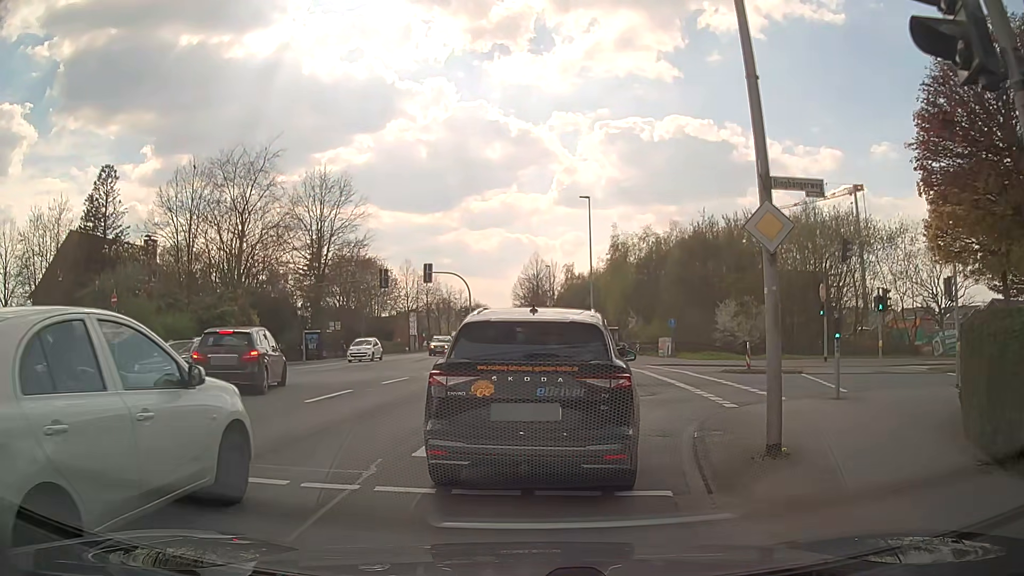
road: secondary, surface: asphalt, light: Day
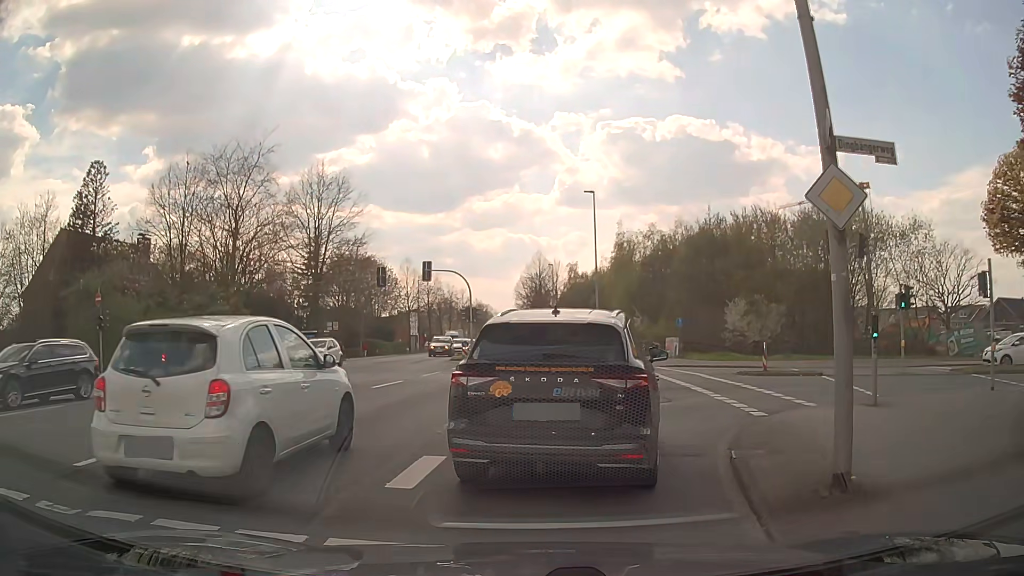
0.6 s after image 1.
(0.0, +1.6) m; 0°
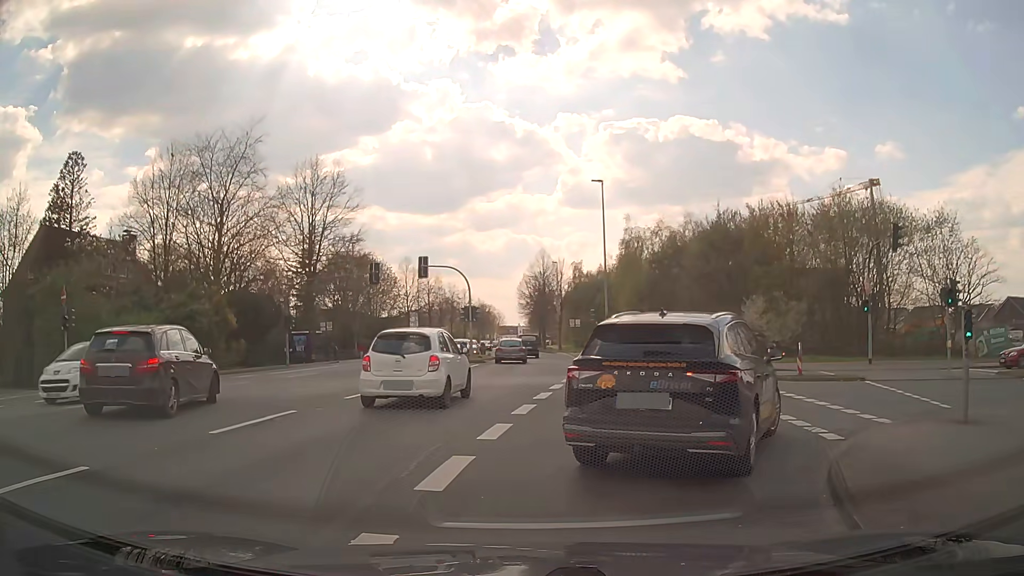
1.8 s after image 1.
(0.0, +3.1) m; 0°
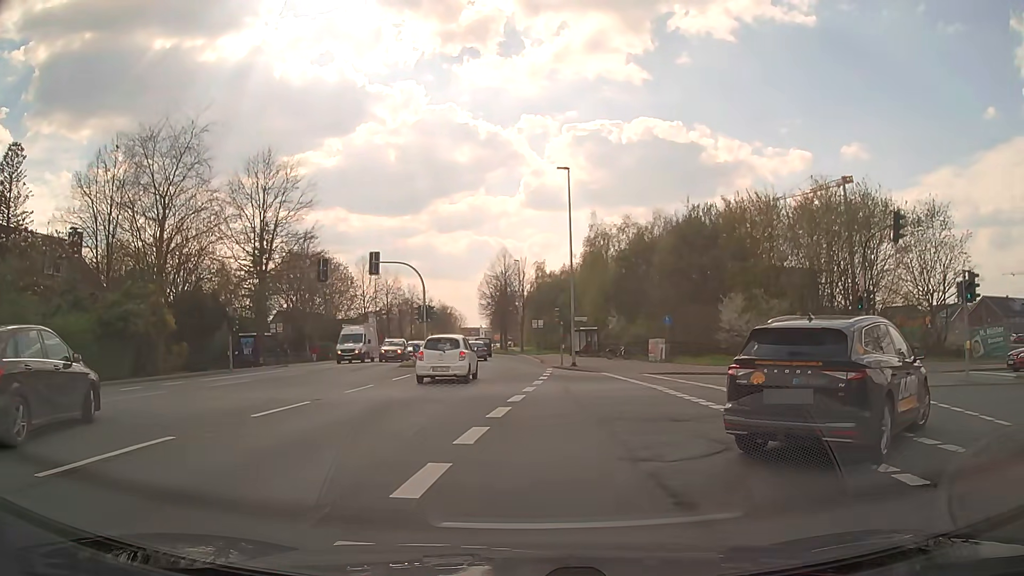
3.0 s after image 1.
(+0.1, +3.3) m; +4°
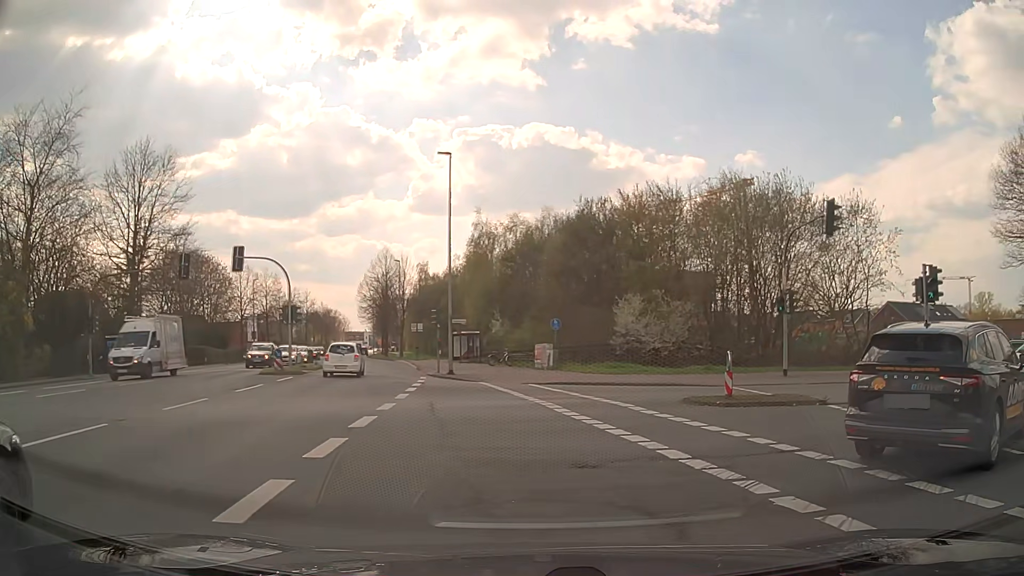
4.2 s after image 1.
(+0.2, +3.8) m; +9°
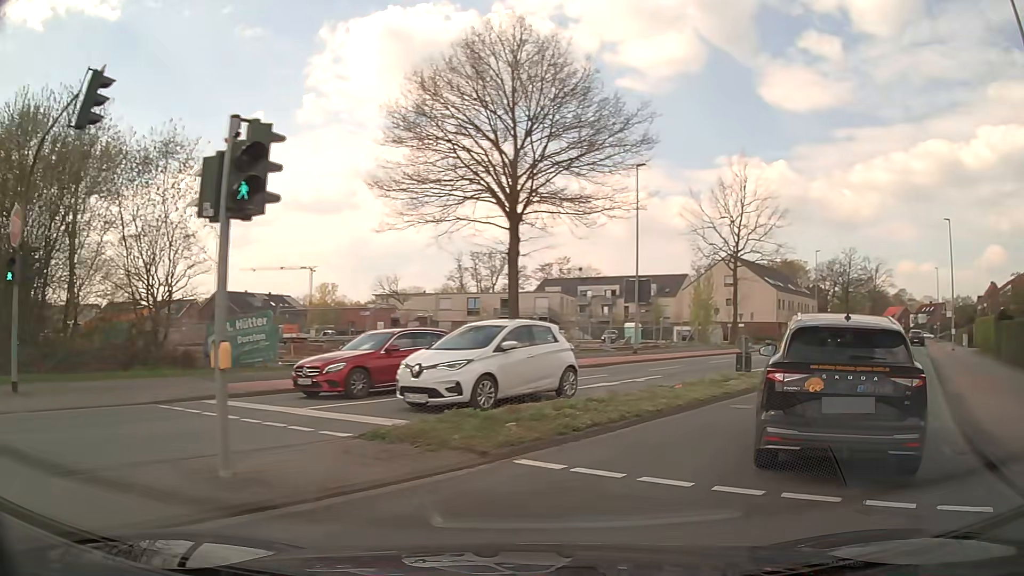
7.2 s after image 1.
(+5.2, +10.4) m; +57°
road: tertiary
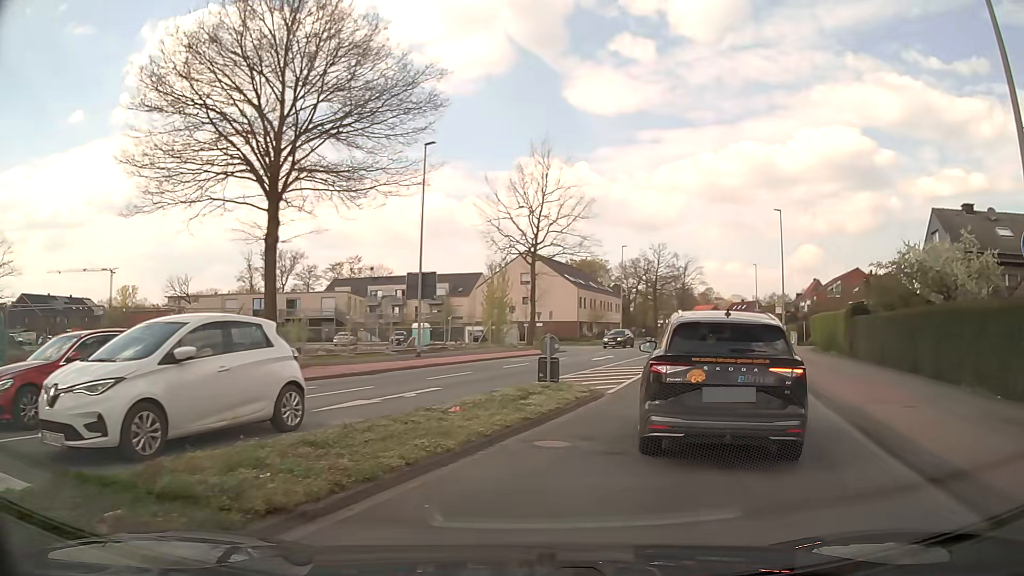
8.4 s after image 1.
(+0.7, +4.4) m; +17°
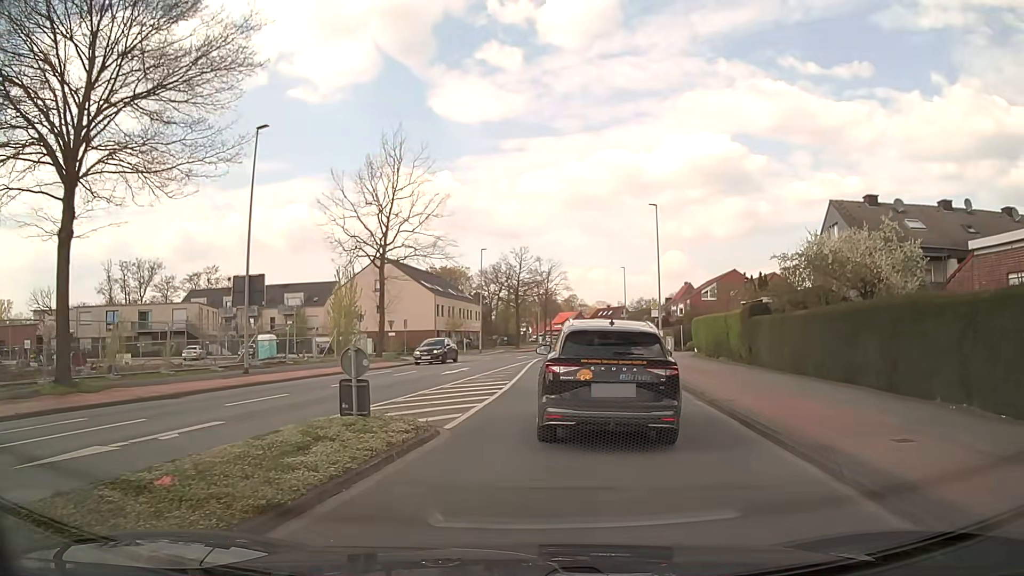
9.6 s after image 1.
(+0.6, +4.5) m; +12°
